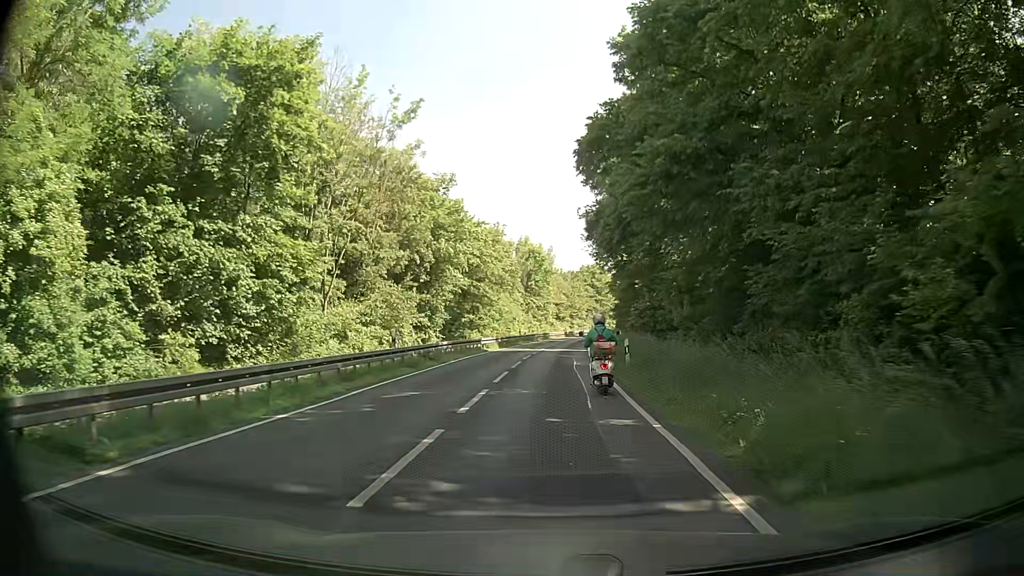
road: secondary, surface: asphalt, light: Day
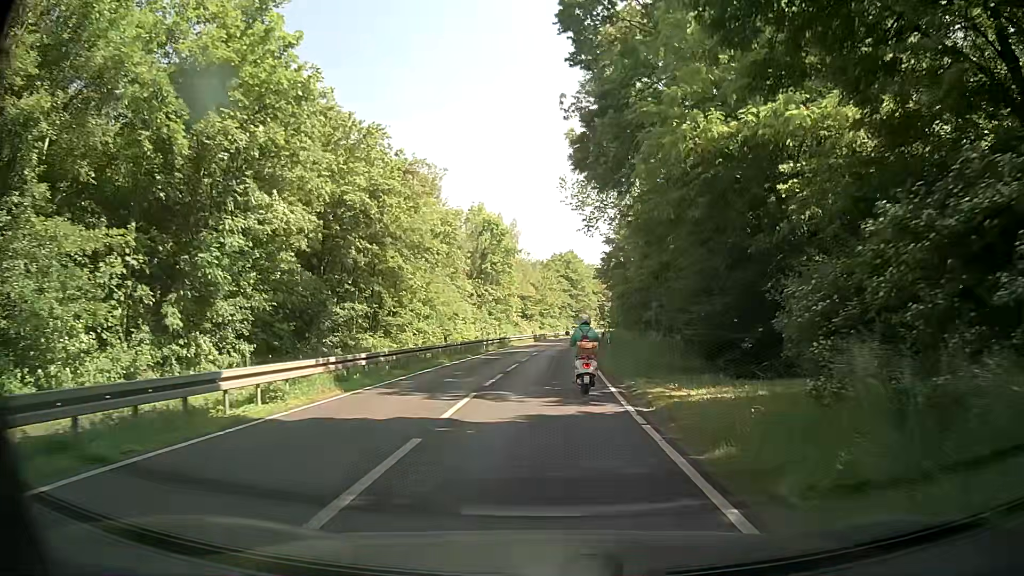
(+1.1, +30.7) m; +3°
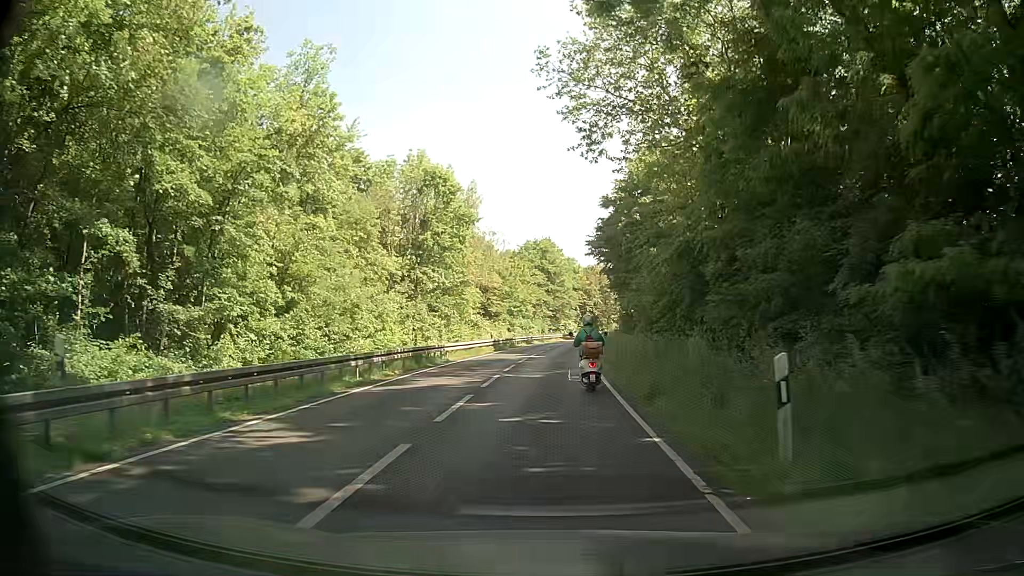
(+0.7, +24.4) m; +2°
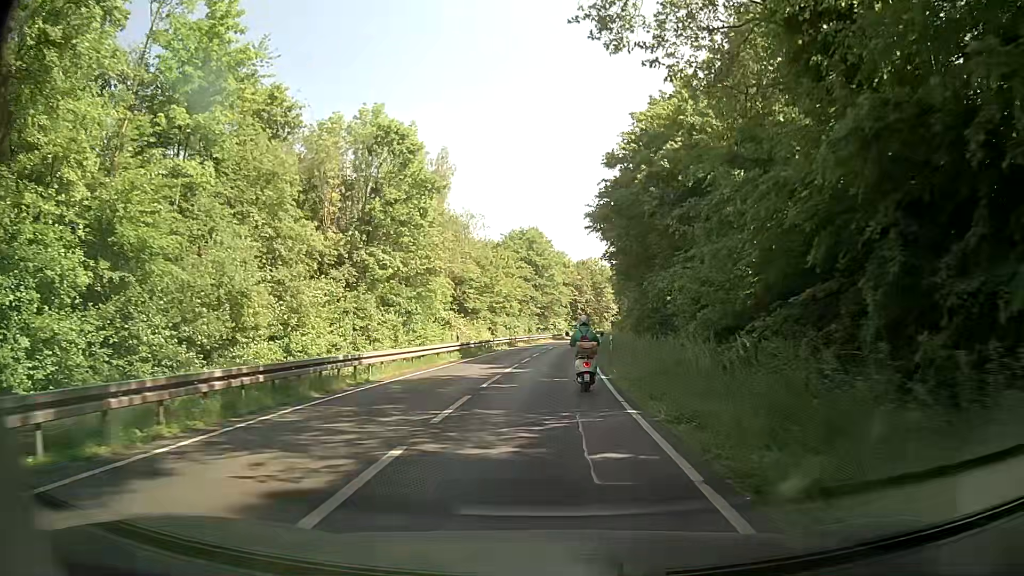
(+0.3, +12.2) m; +1°
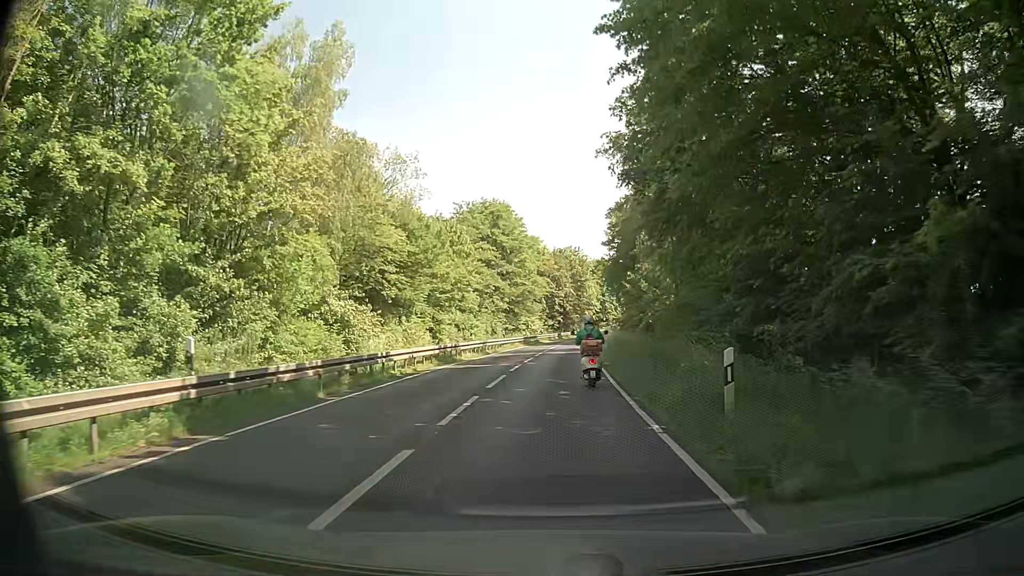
(+1.0, +24.2) m; +3°
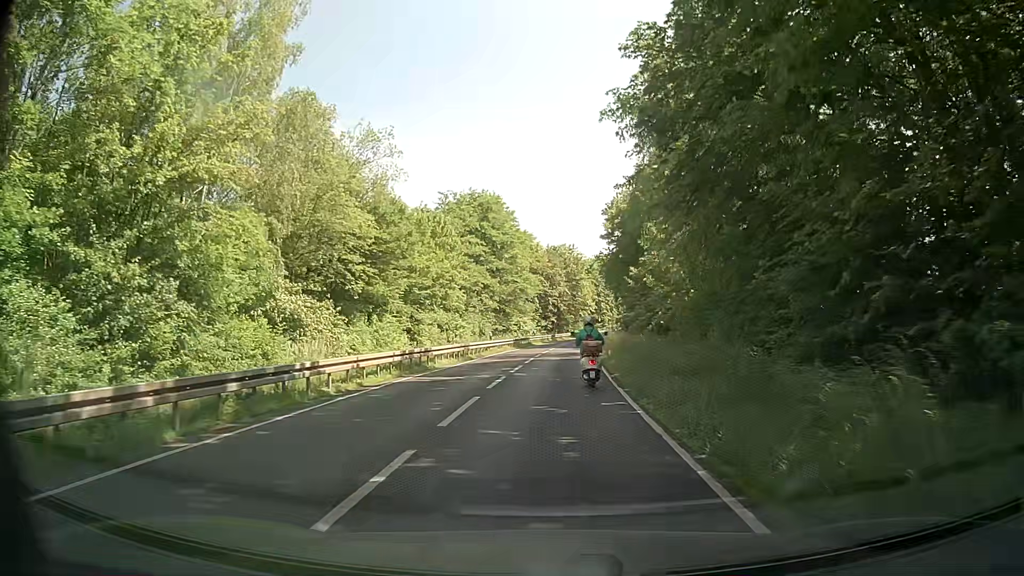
(0.0, +6.1) m; +1°
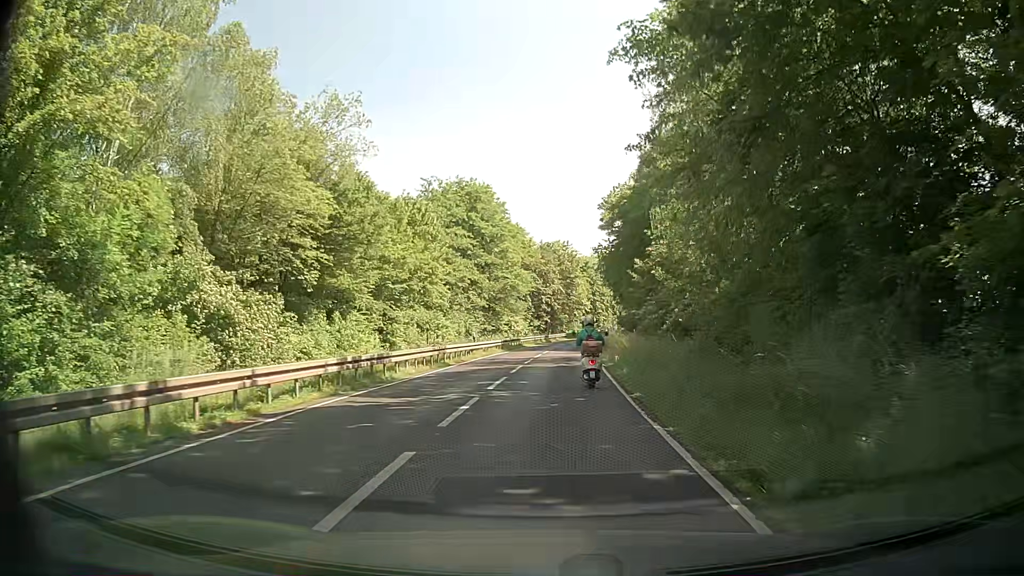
(0.0, +6.1) m; 0°
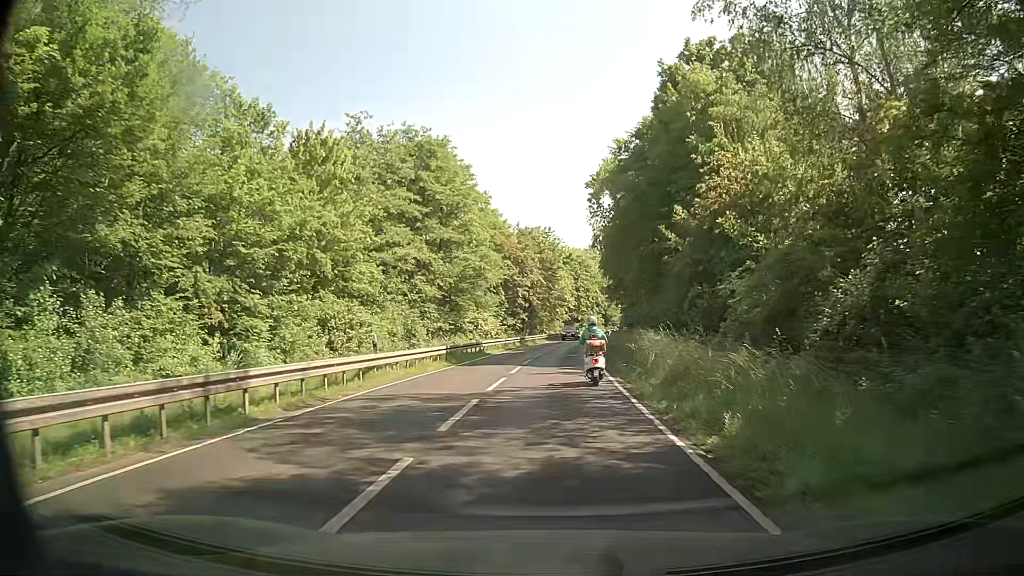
(+0.3, +18.4) m; +1°
(0, +10) (+1, +20) (+1, +30) (+2, +40) (+3, +50) (+5, +60) (+6, +70) (+7, +80) (+9, +89) (+11, +99) m
